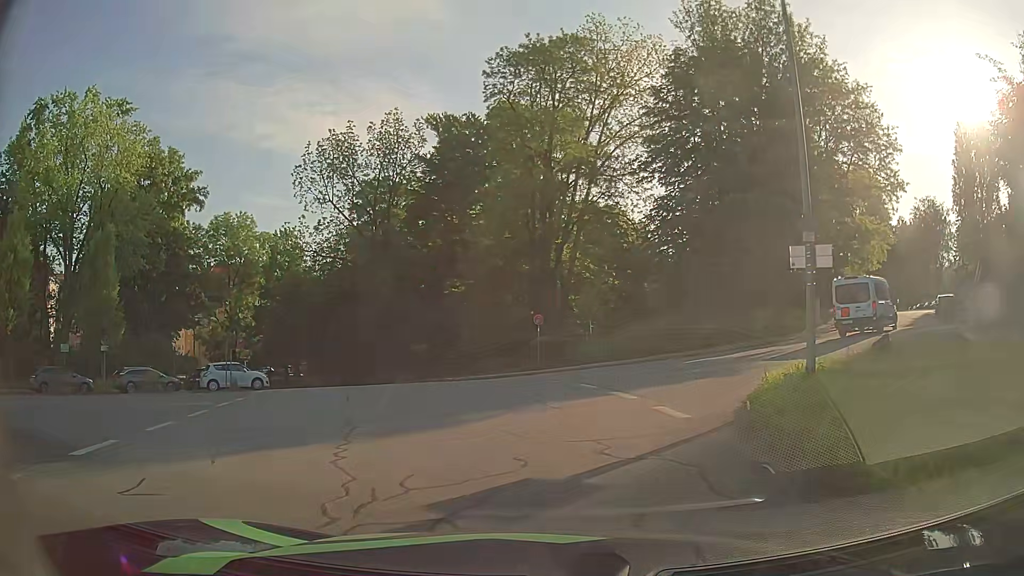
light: Day
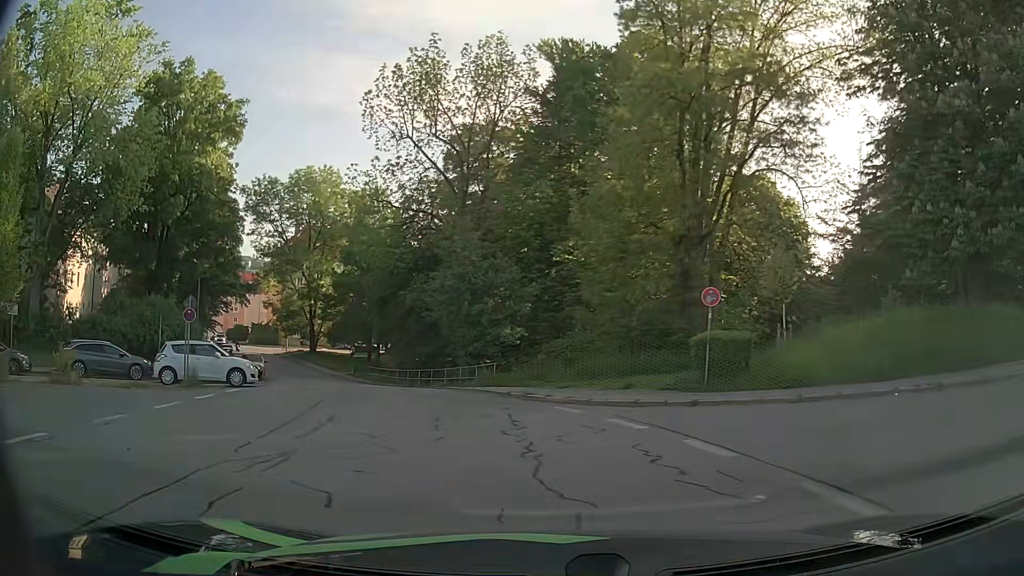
(-0.9, +13.9) m; -10°
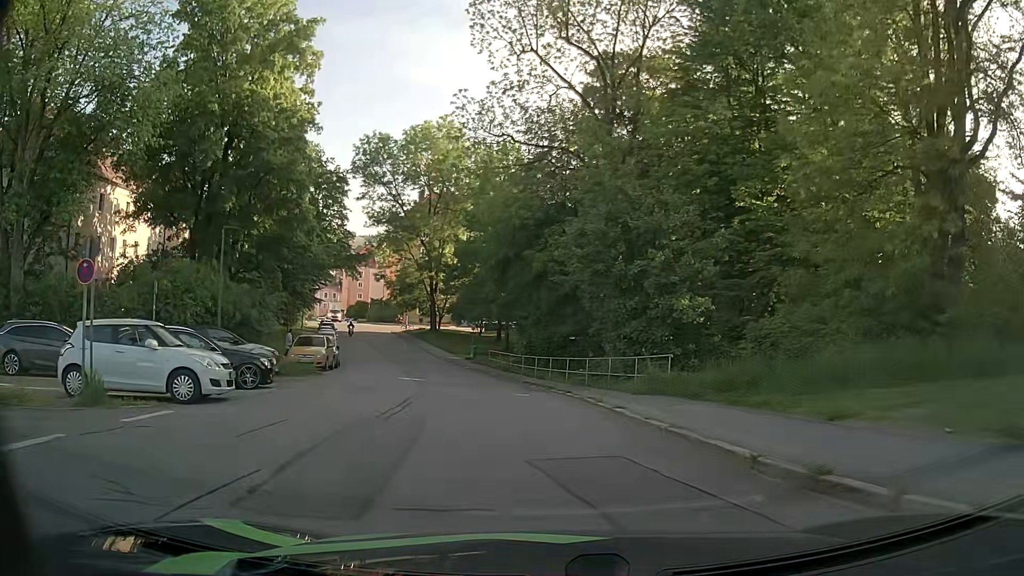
(-1.2, +11.3) m; -11°
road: residential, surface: asphalt
